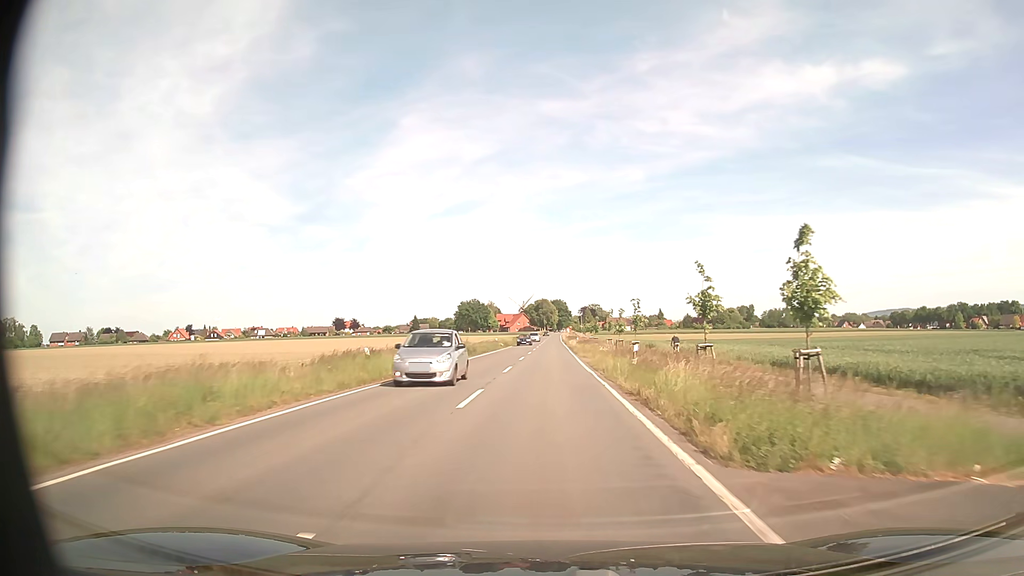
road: secondary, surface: asphalt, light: Day
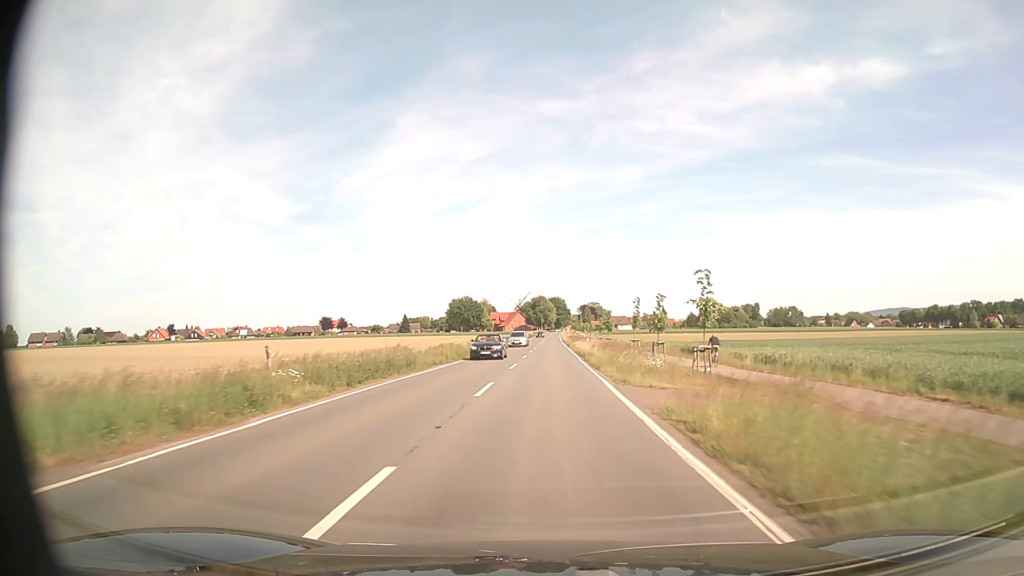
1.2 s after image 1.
(0.0, +21.2) m; 0°
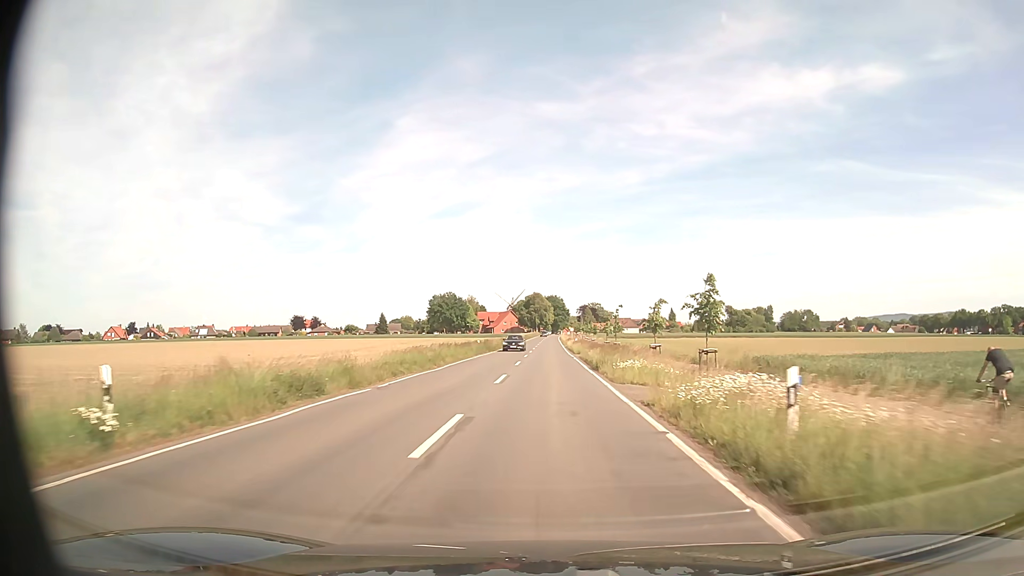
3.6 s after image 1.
(0.0, +42.3) m; 0°
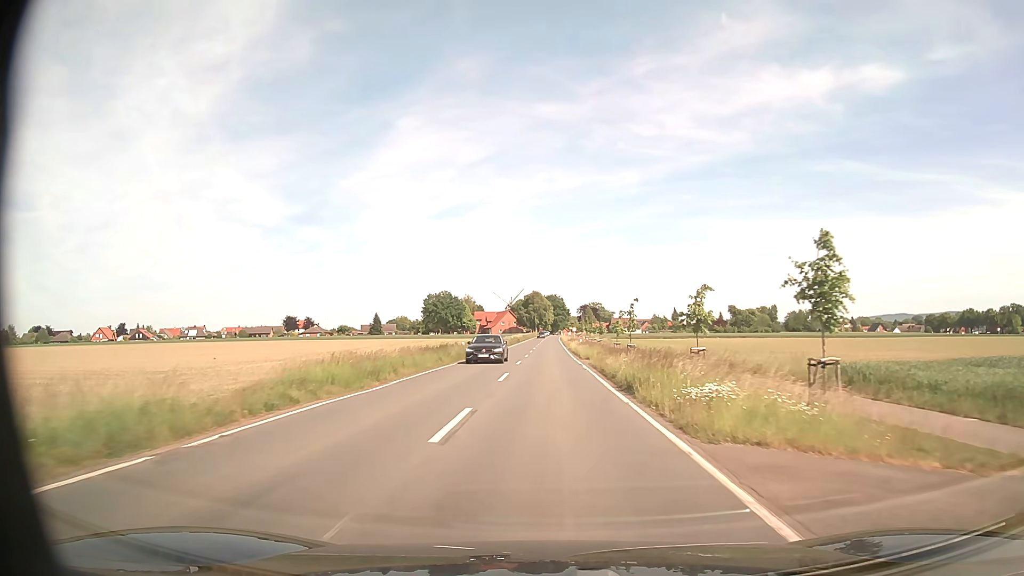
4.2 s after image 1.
(0.0, +10.6) m; 0°
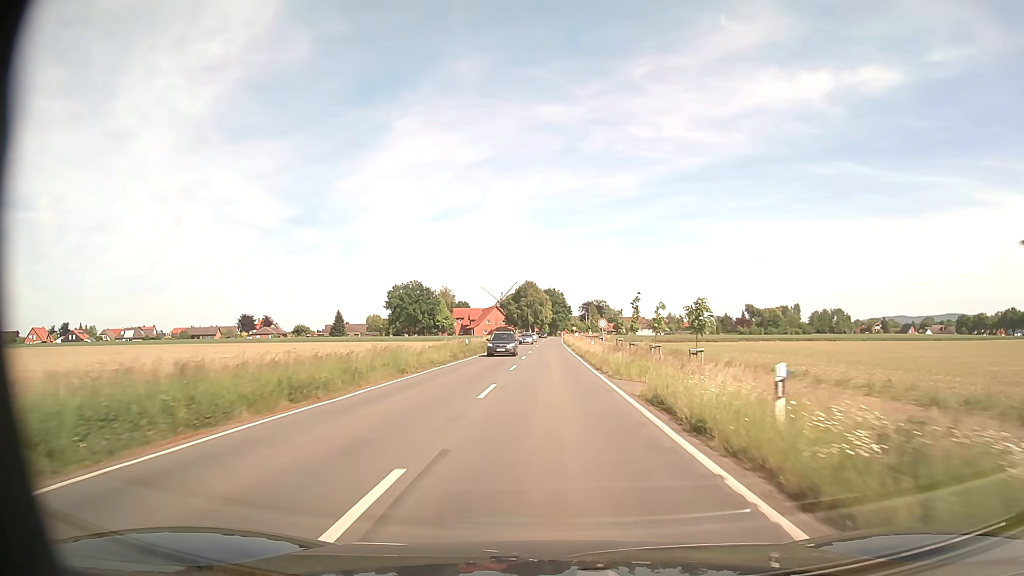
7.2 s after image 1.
(+0.1, +52.8) m; 0°
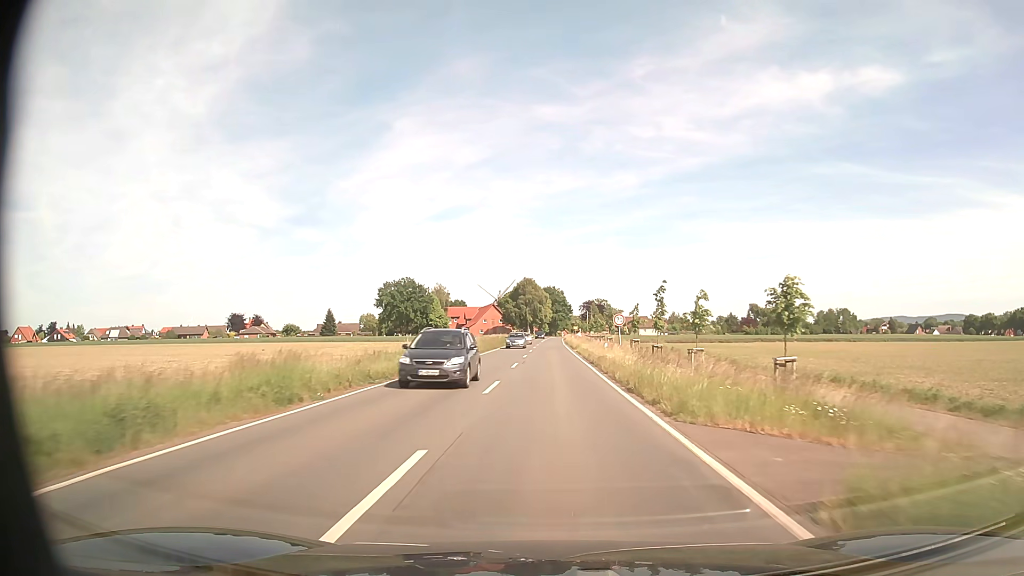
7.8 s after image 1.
(0.0, +10.5) m; 0°
(0, +10) (0, +20) (0, +30) (0, +40) (0, +50) (0, +60) (0, +70) (0, +80) (+1, +90) (+1, +100) m
